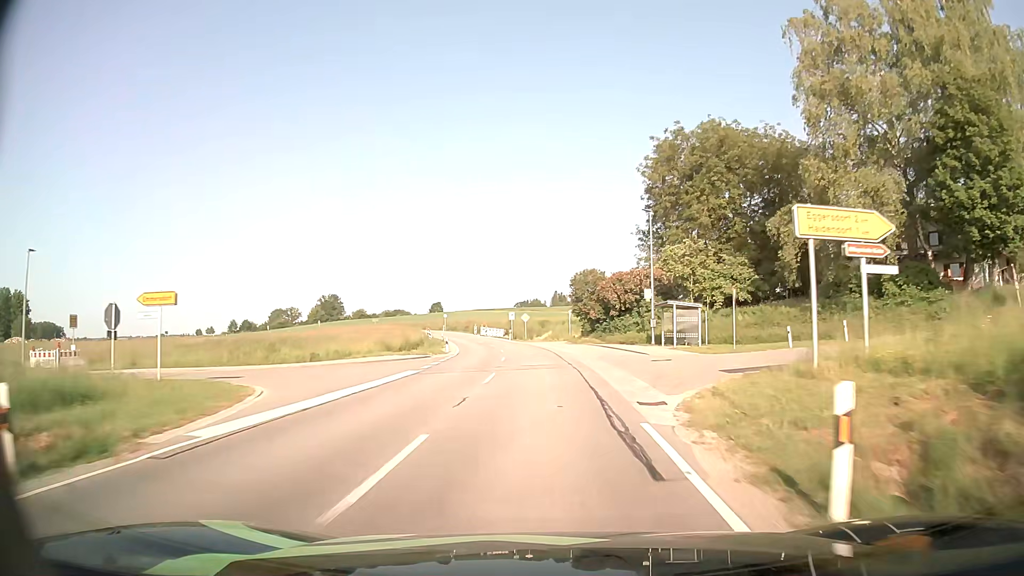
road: secondary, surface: asphalt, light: Day
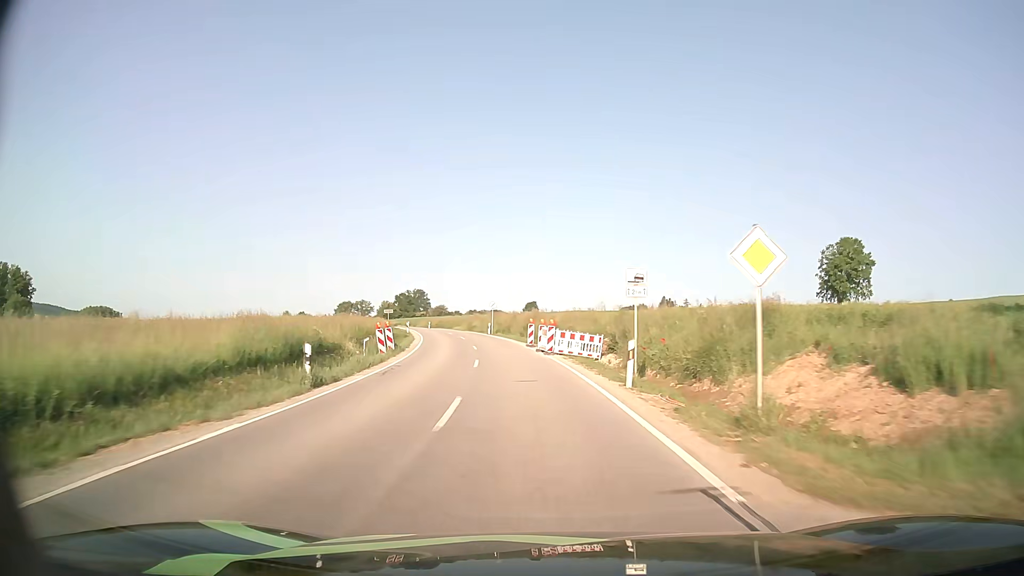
(-3.3, +56.9) m; -8°
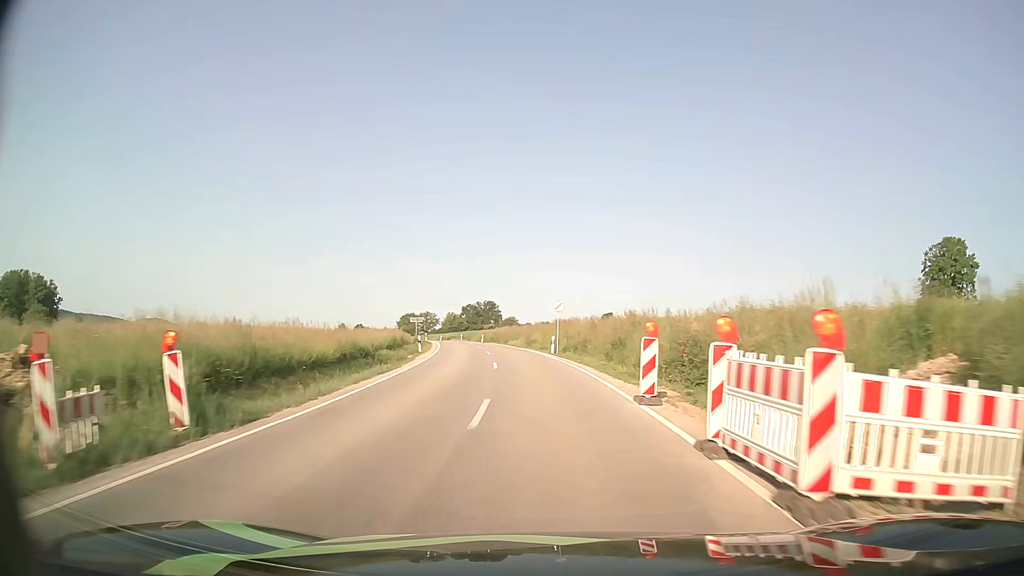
(-1.3, +23.2) m; -6°
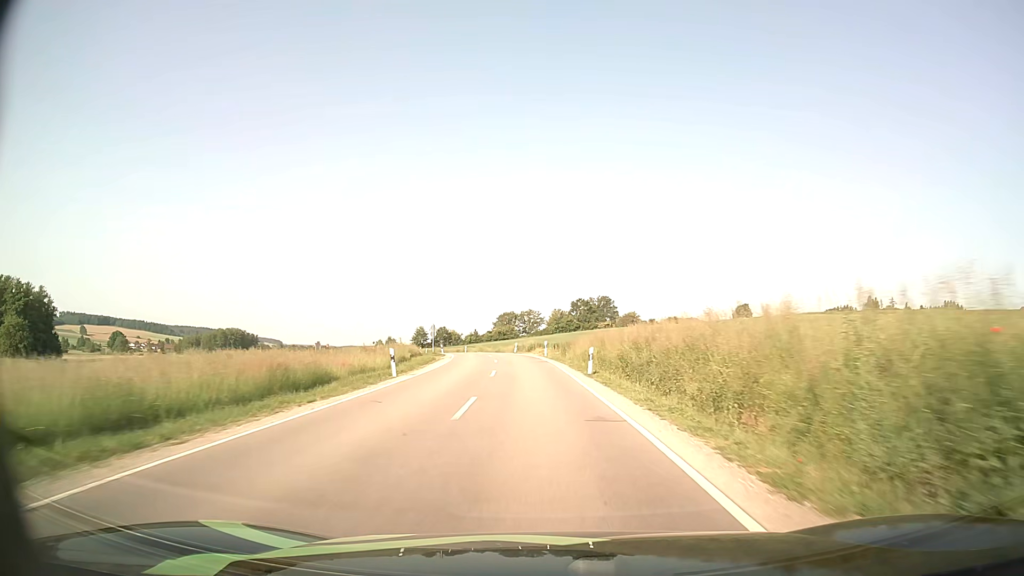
(-5.4, +58.9) m; -10°
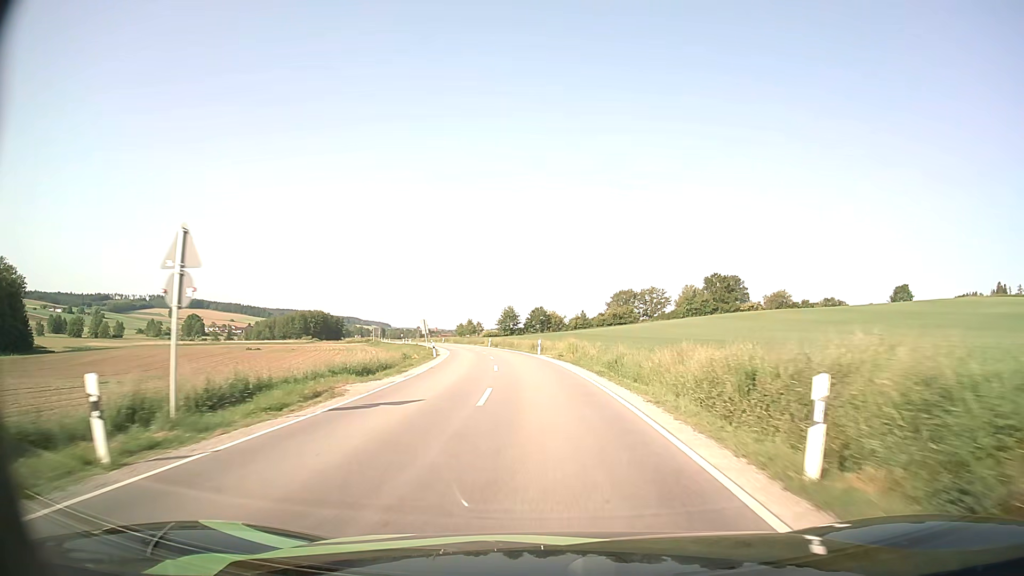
(-4.2, +59.1) m; -10°
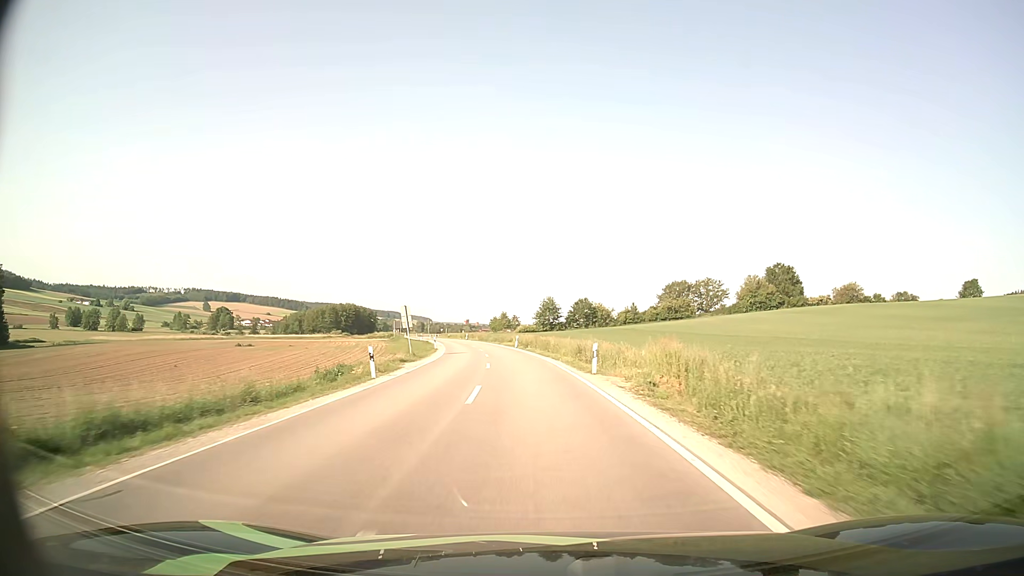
(-0.7, +23.8) m; -3°
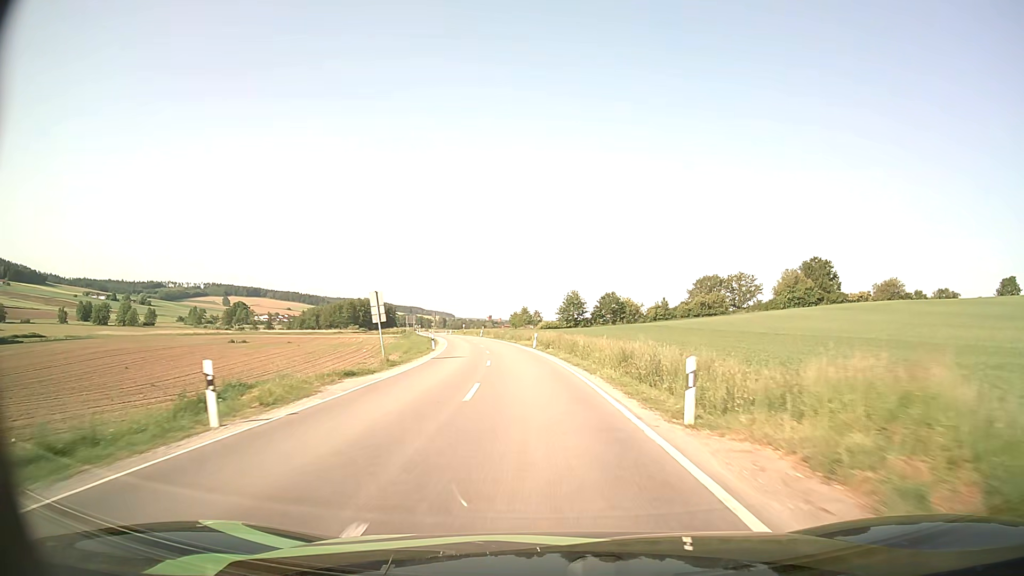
(-0.2, +11.8) m; -2°
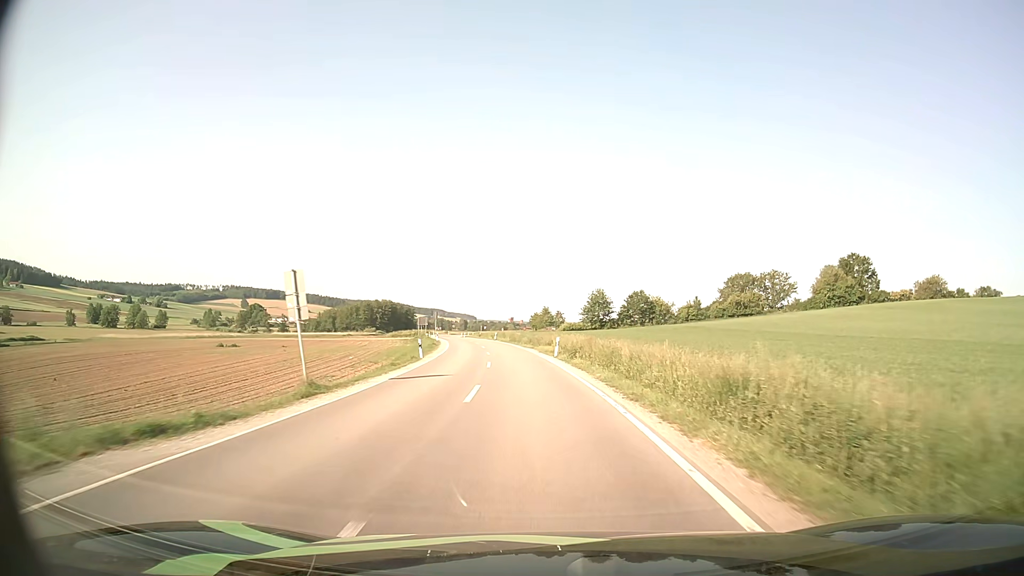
(-0.2, +11.9) m; -2°
(0, +10) (-1, +20) (-1, +30) (-2, +40) (-3, +50) (-5, +60) (-6, +70) (-8, +79) (-10, +89) (-12, +99) m
